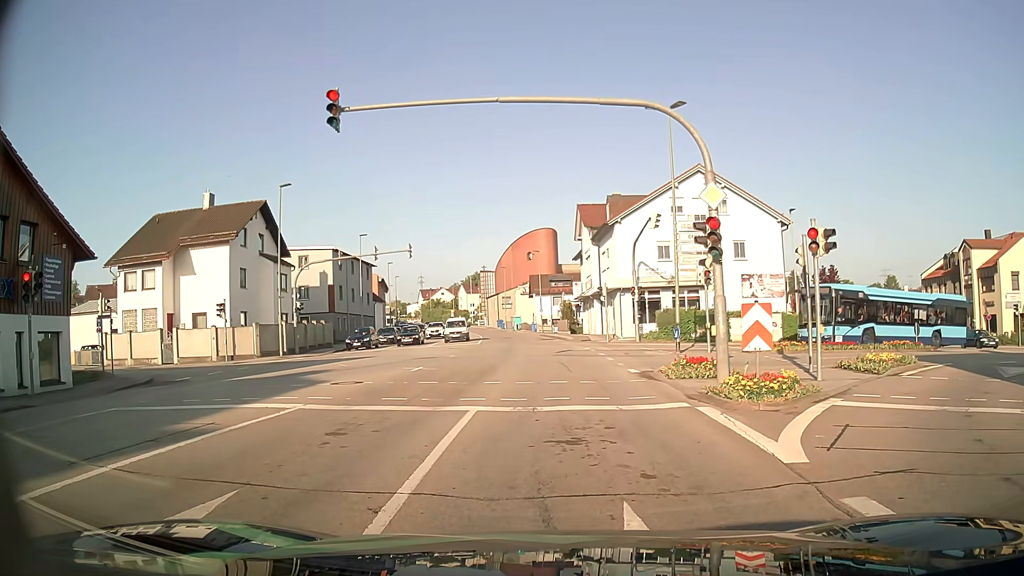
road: tertiary_link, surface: asphalt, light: Day
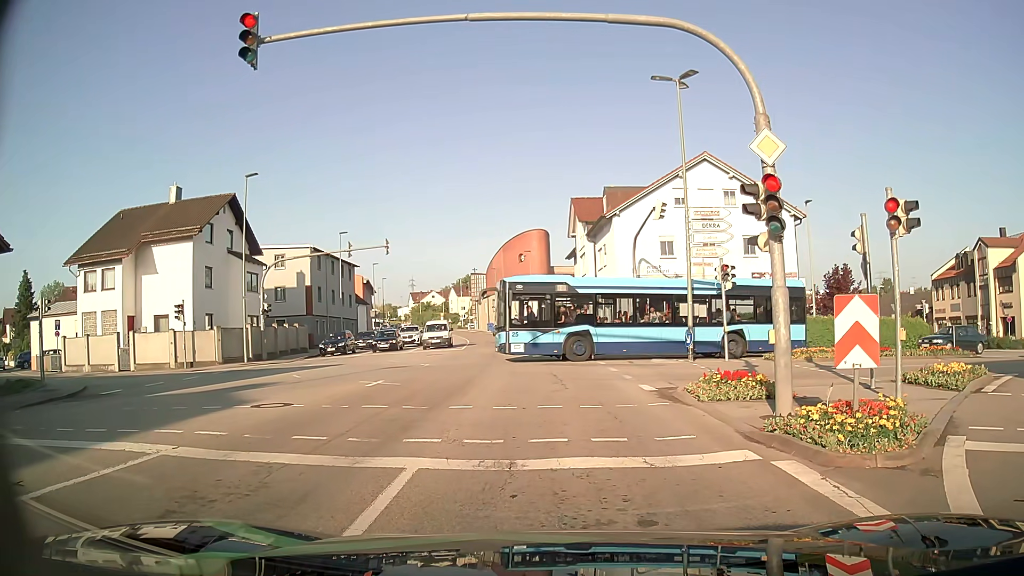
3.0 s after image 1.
(0.0, +3.8) m; 0°
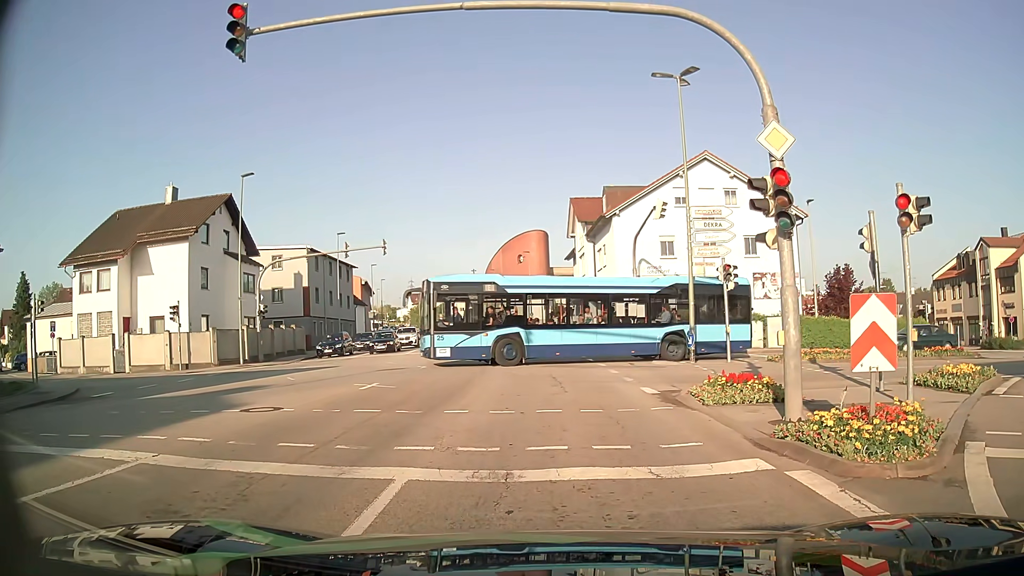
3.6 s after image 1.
(0.0, +0.4) m; 0°
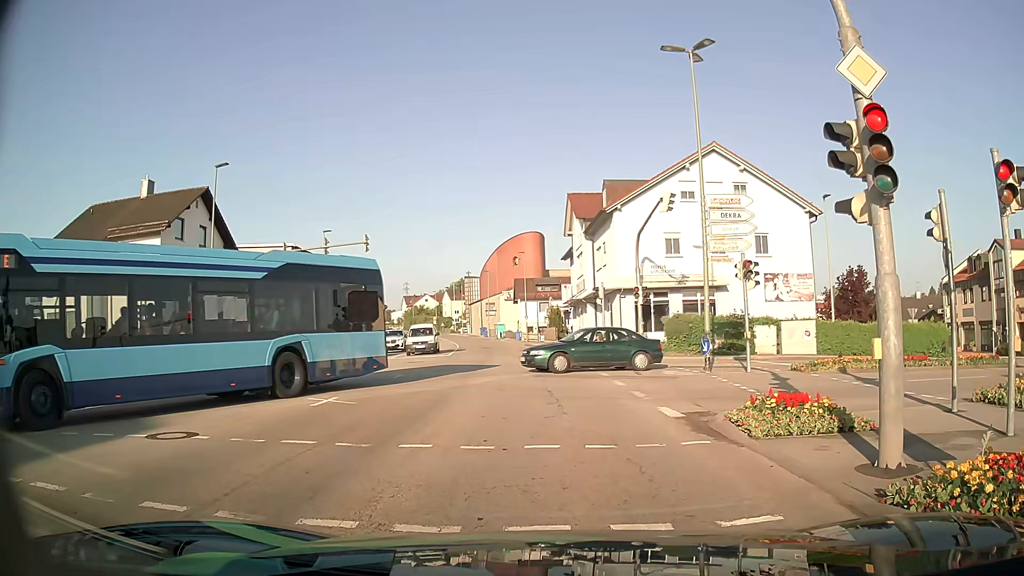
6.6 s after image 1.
(0.0, +2.9) m; 0°
